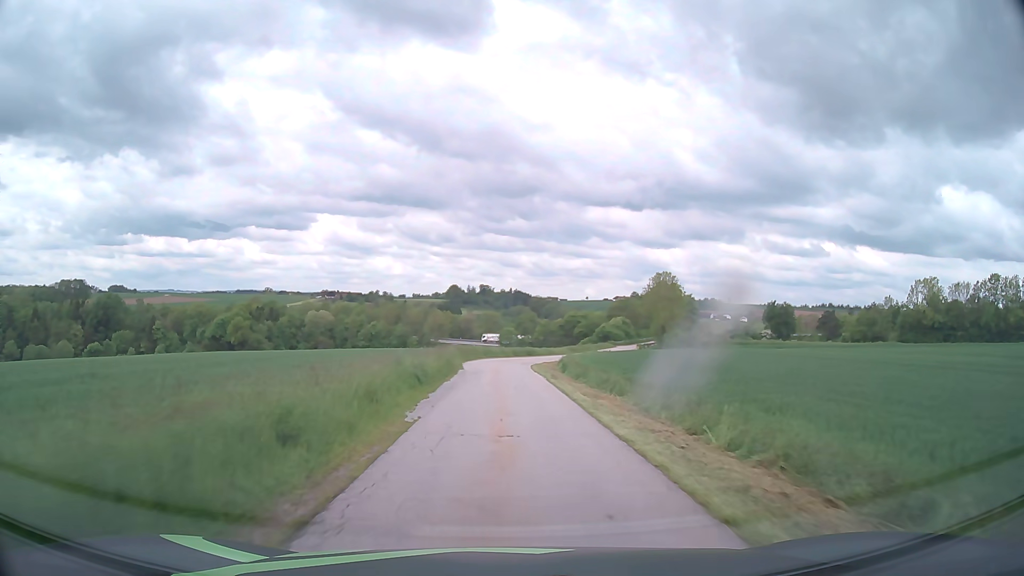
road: unclassified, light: Day
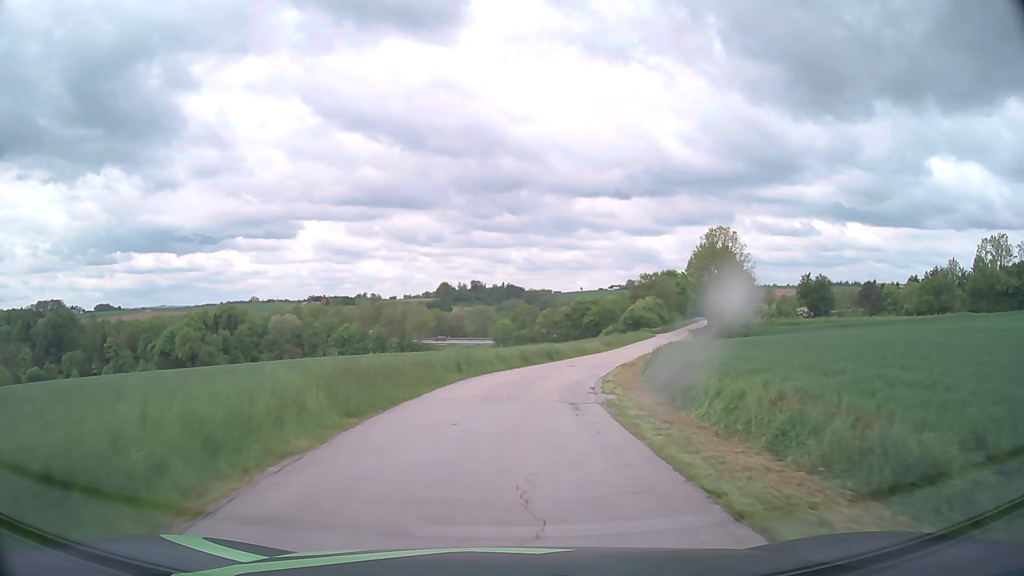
(-0.2, +35.0) m; +1°
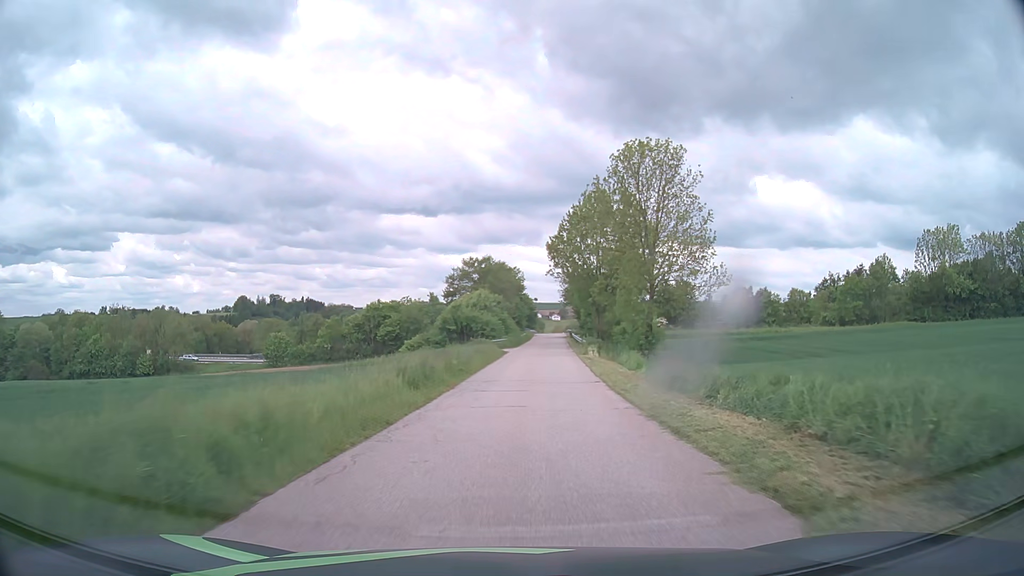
(+5.5, +42.7) m; +16°
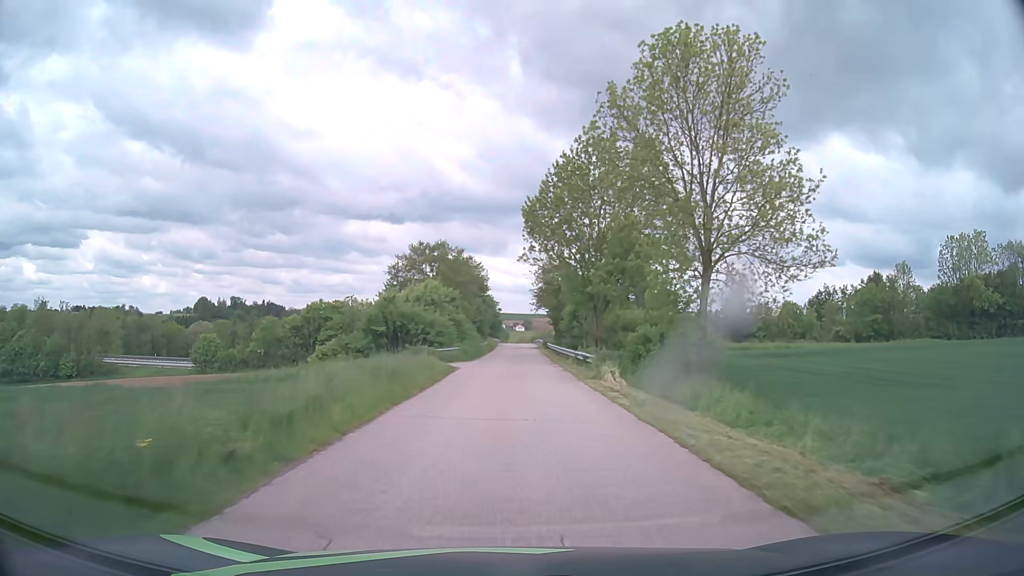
(+0.7, +18.0) m; +4°
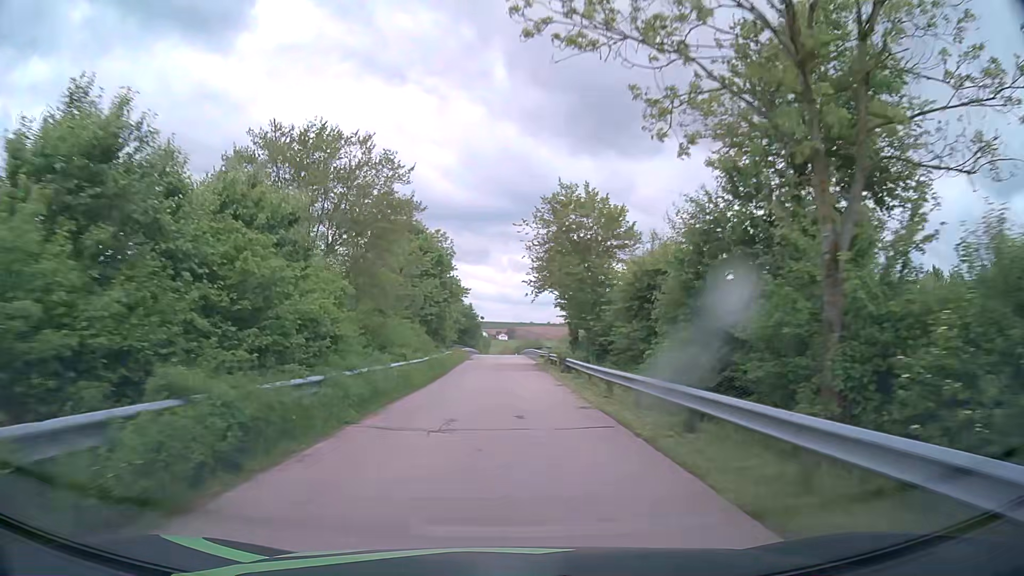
(+0.6, +37.3) m; +2°
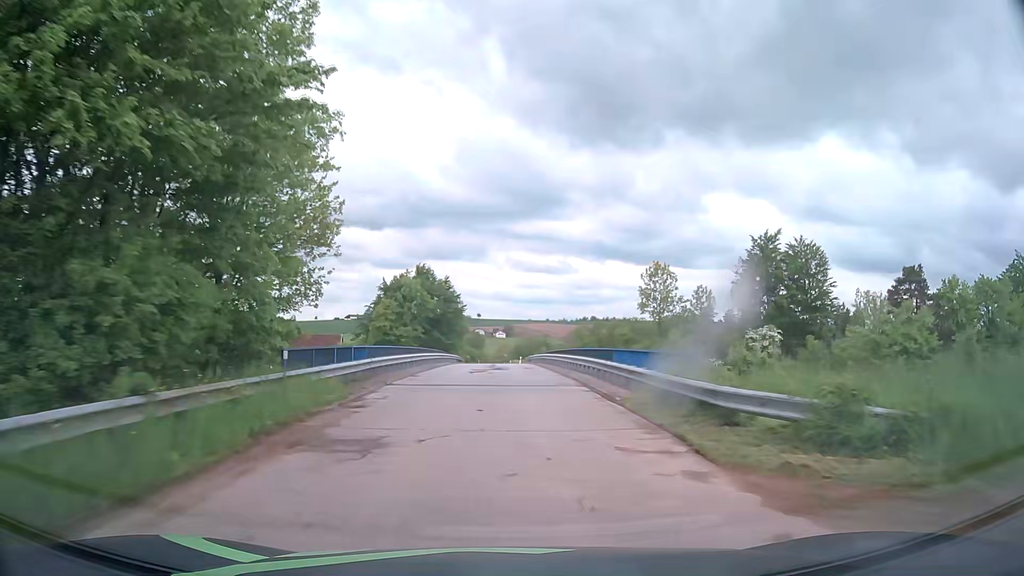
(-0.3, +48.3) m; 0°
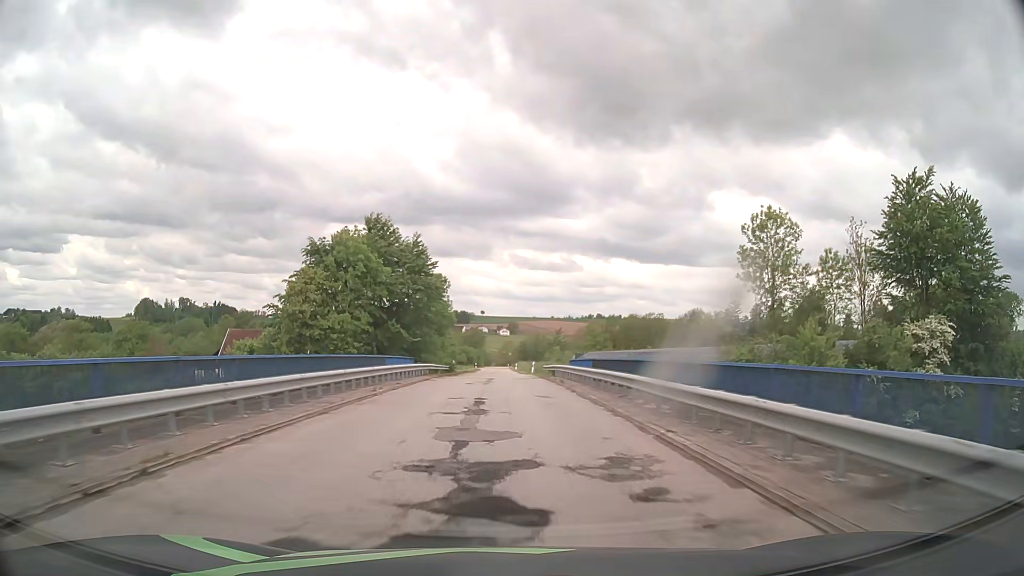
(0.0, +29.2) m; 0°
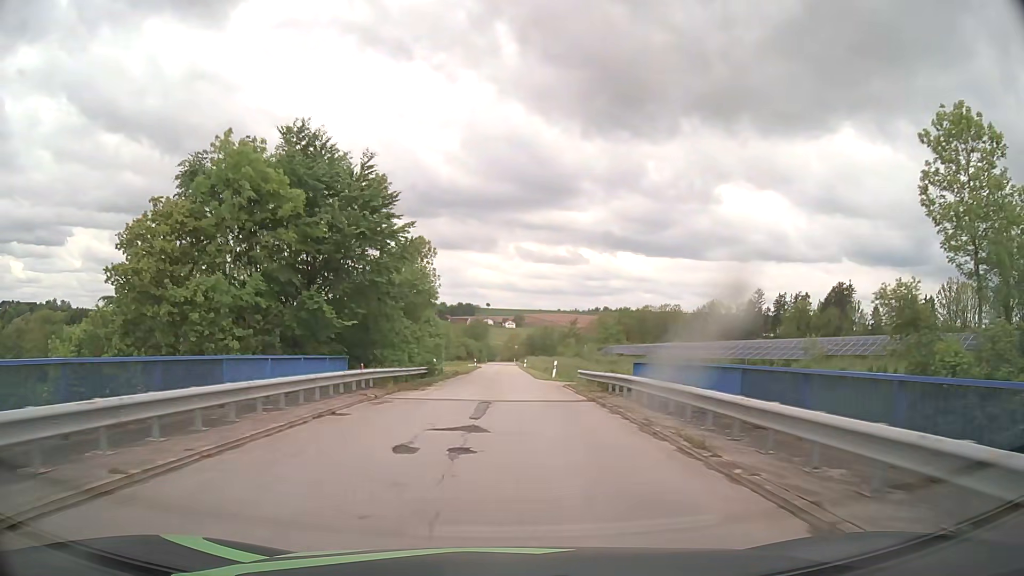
(-0.1, +19.4) m; 0°
(0, +10) (0, +20) (0, +30) (0, +40) (0, +50) (0, +60) (0, +70) (0, +80) (0, +90) (0, +100) m
